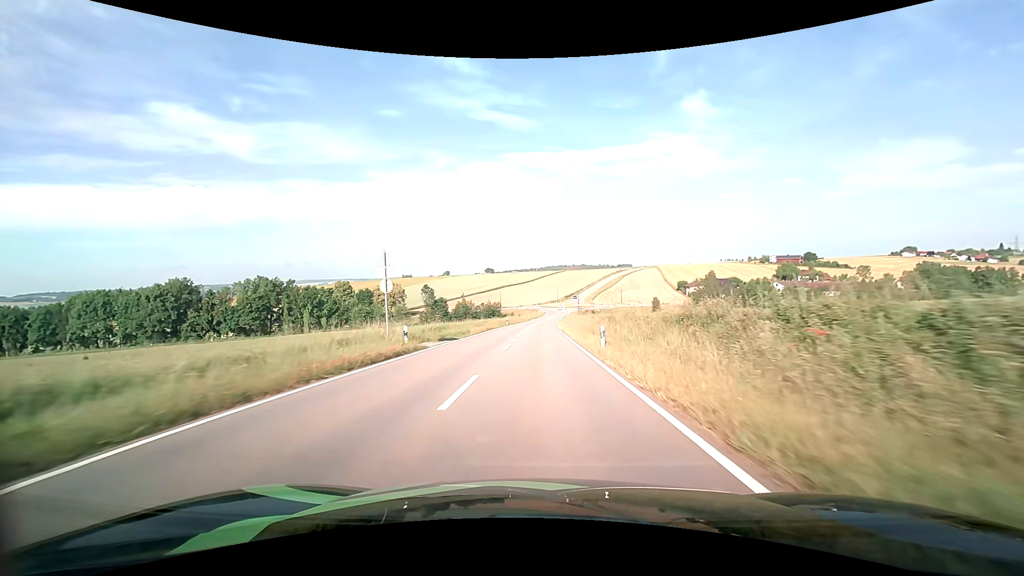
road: tertiary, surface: asphalt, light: Day
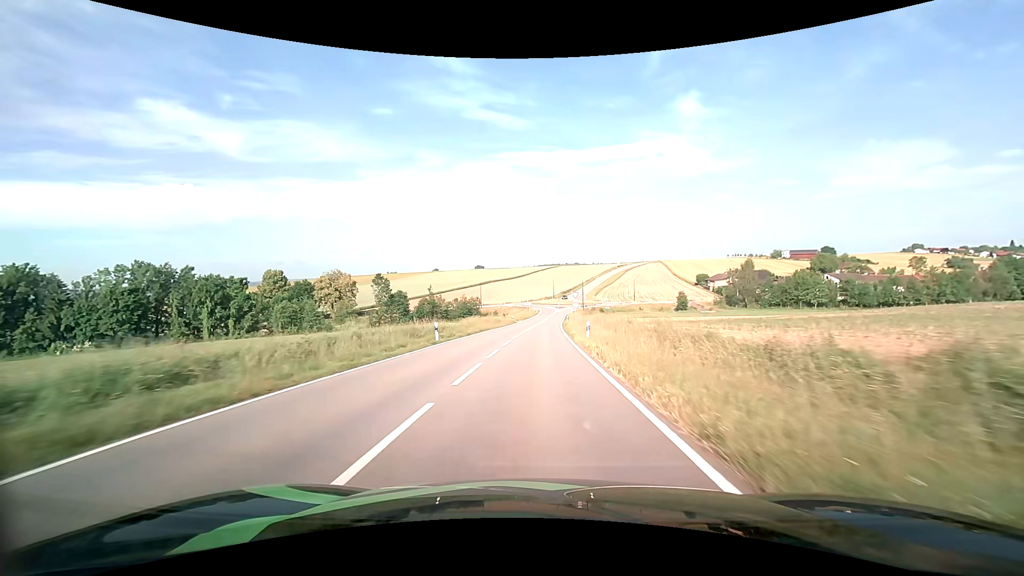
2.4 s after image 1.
(+0.3, +46.8) m; +1°
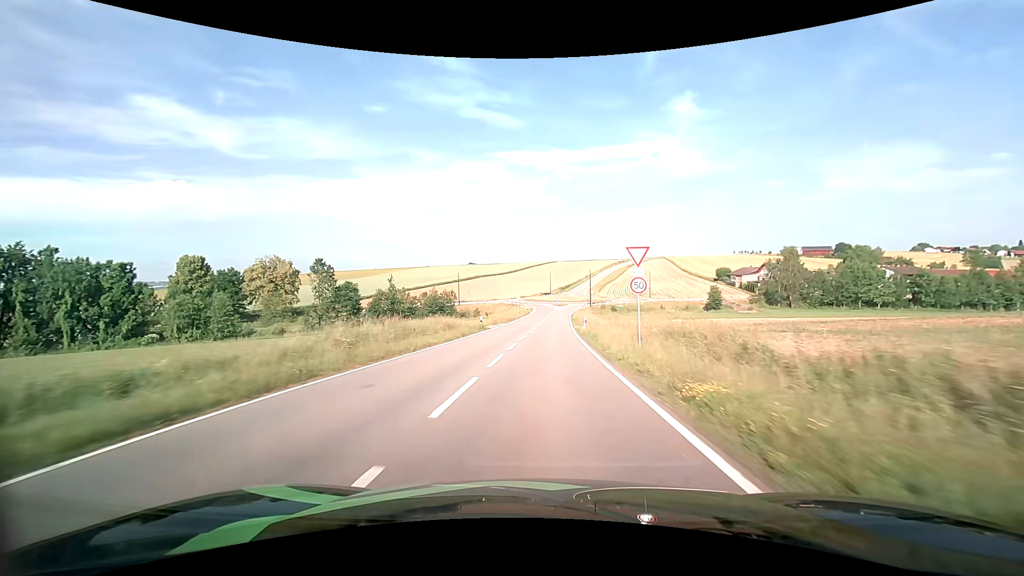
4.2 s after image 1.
(+0.2, +33.8) m; +1°
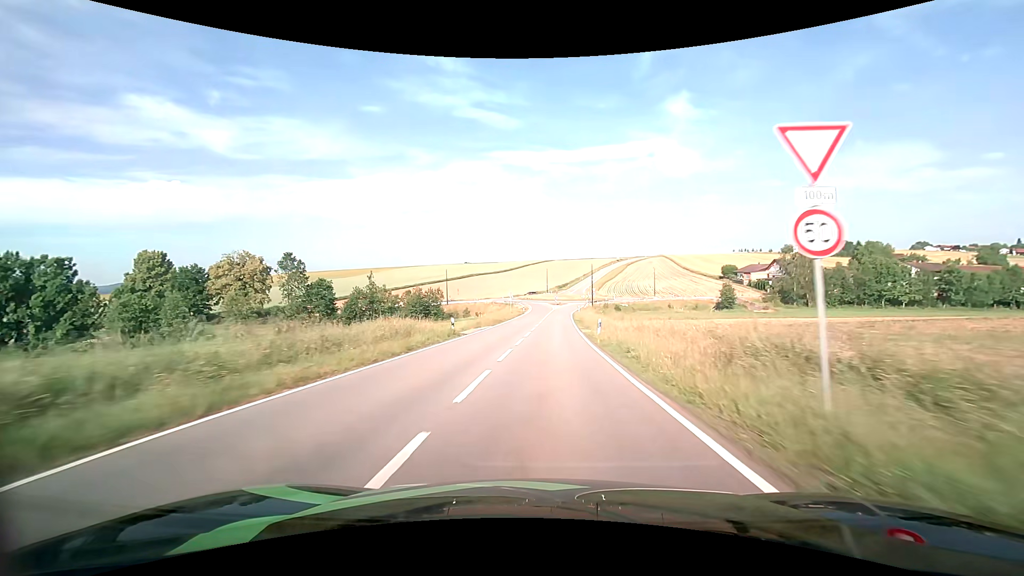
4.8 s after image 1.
(0.0, +11.0) m; 0°
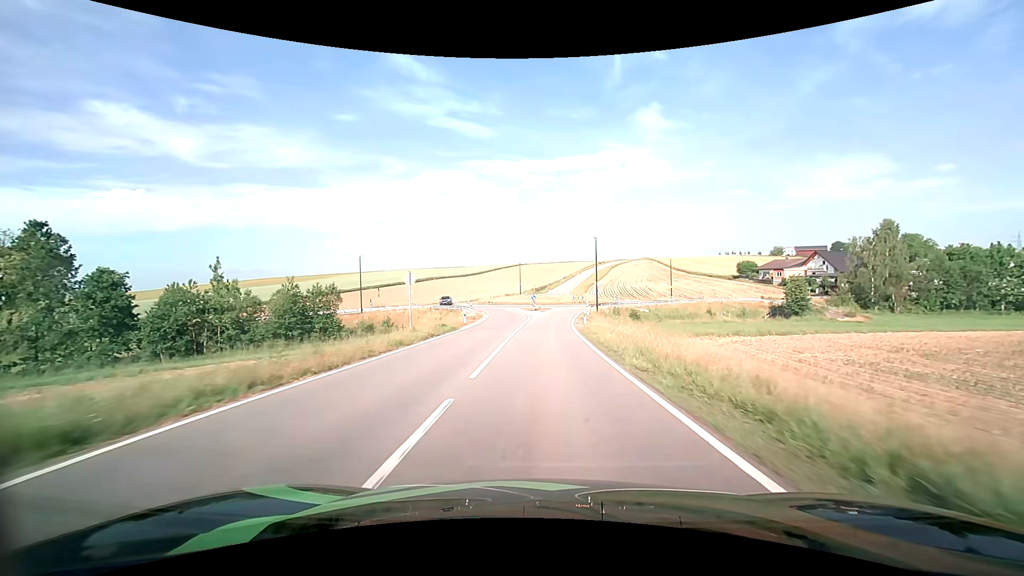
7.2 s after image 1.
(+1.0, +40.8) m; +3°
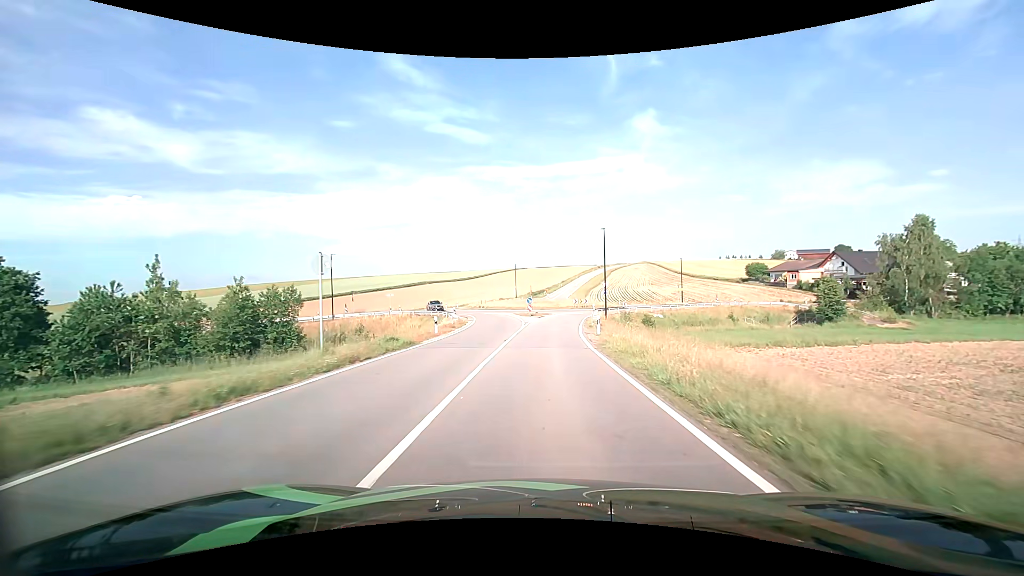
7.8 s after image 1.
(0.0, +9.0) m; 0°
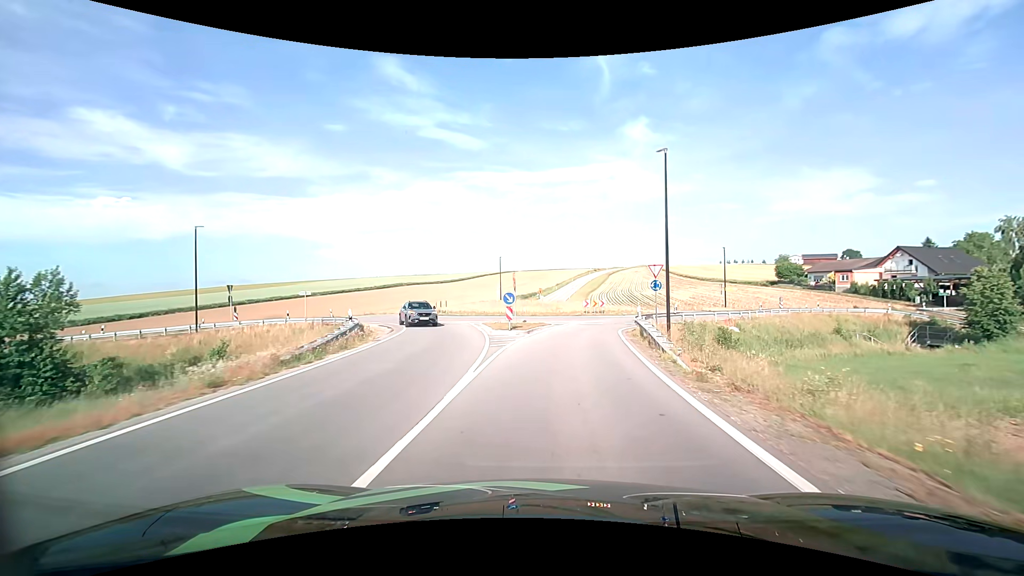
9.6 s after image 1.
(+0.2, +23.3) m; +1°
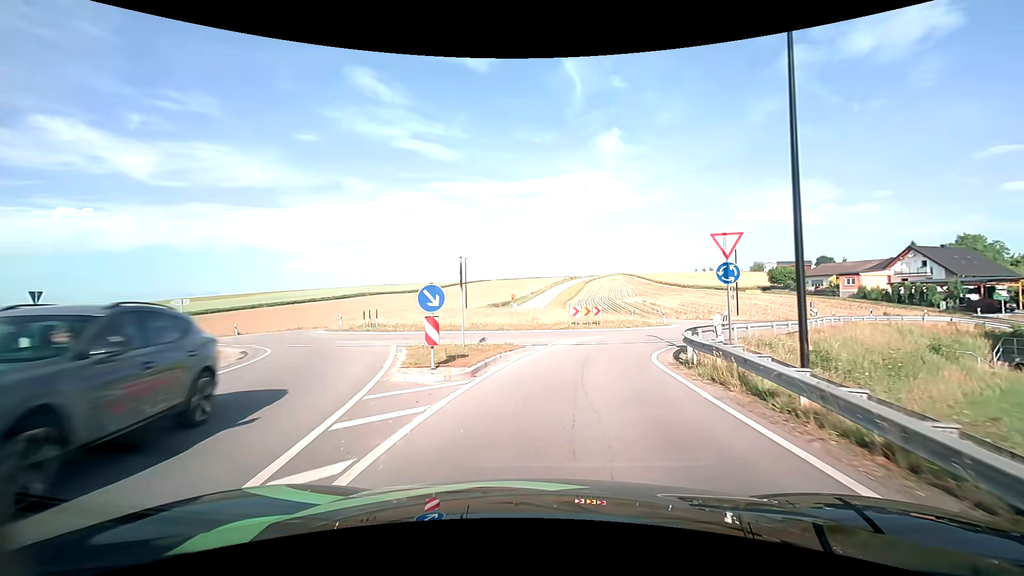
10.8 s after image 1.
(+0.3, +12.4) m; +3°
(0, +10) (+3, +20) (+8, +28) (+12, +37) (+11, +47) (+7, +56) (+3, +65) (0, +75) (-1, +85) (-1, +95) m
